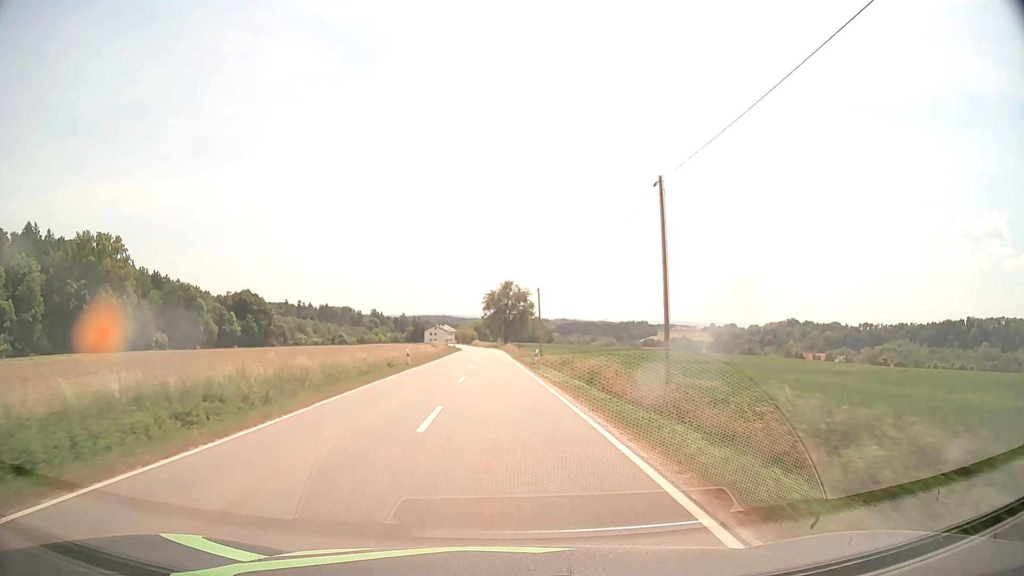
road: tertiary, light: Day
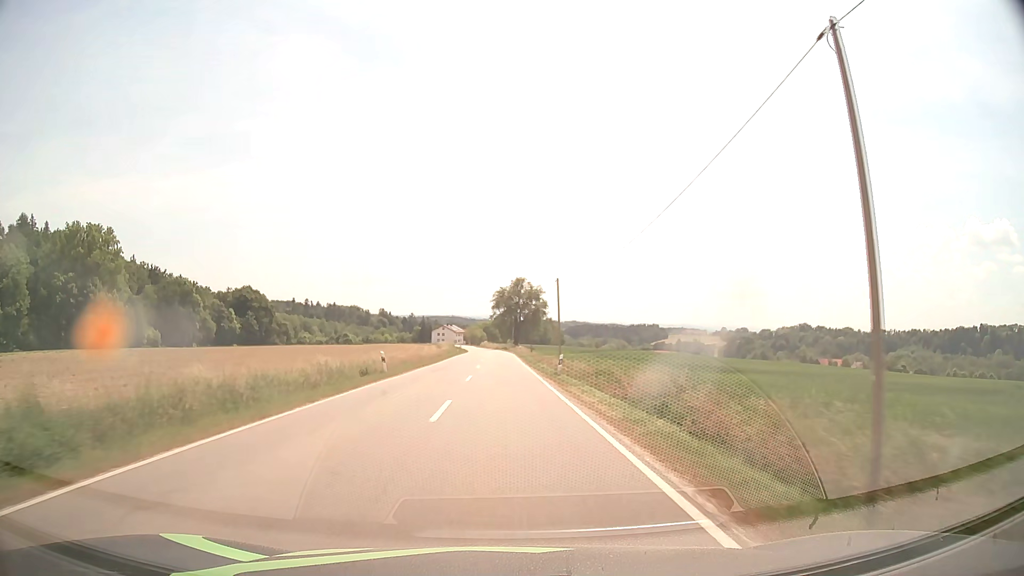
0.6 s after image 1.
(-0.1, +10.8) m; -1°
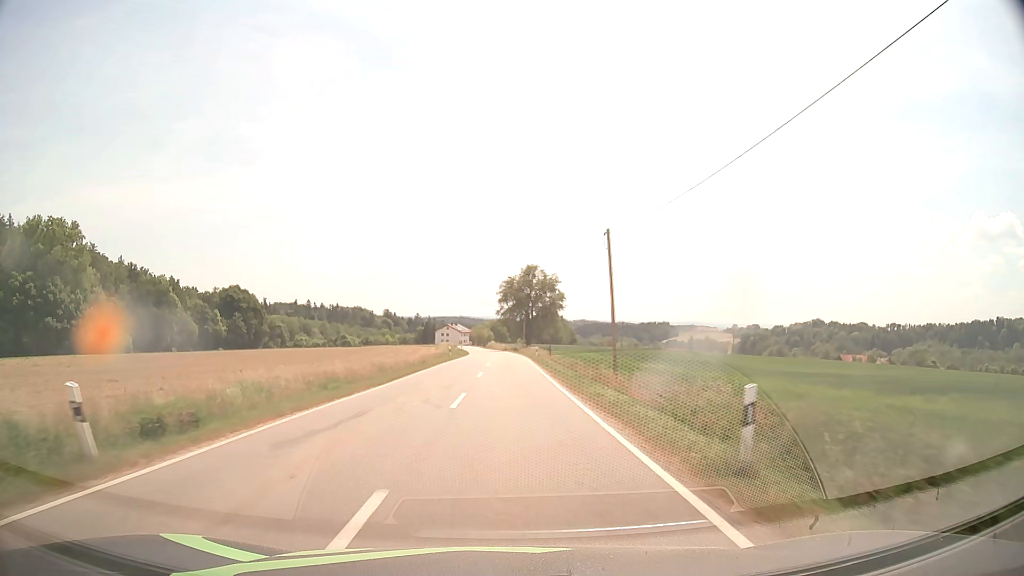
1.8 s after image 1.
(-0.2, +21.5) m; -1°
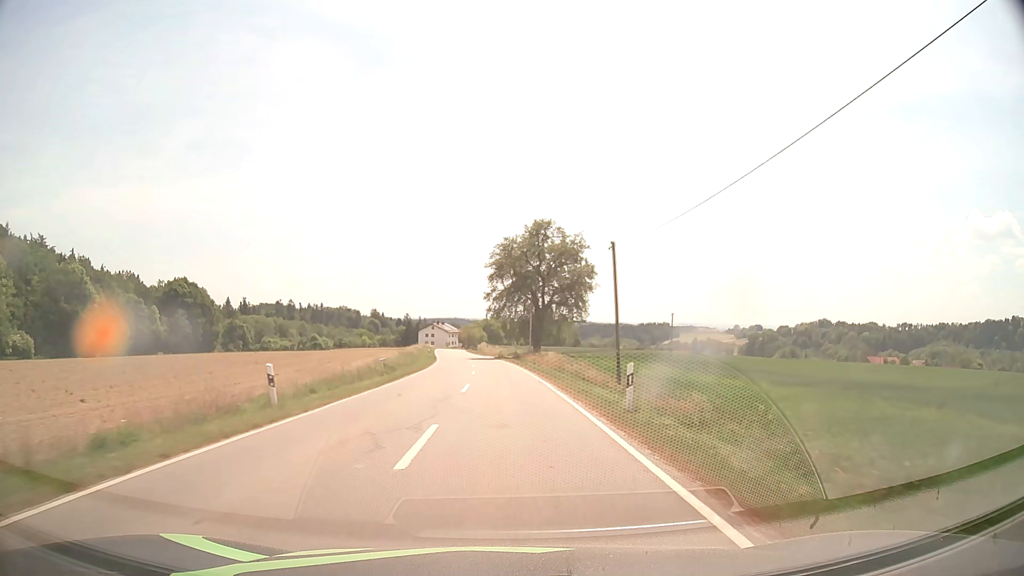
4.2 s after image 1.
(+0.2, +43.0) m; +1°
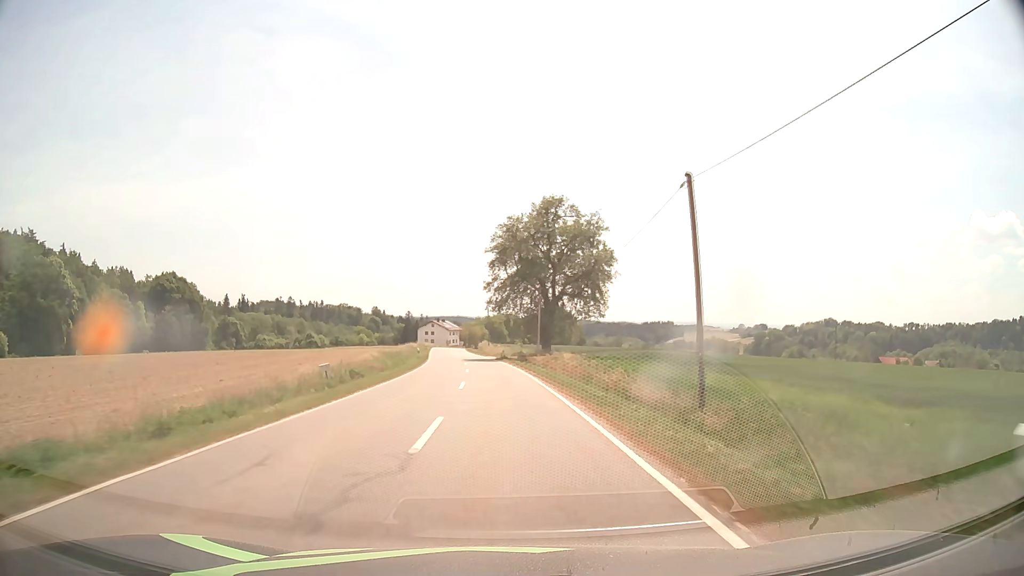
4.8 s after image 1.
(0.0, +10.7) m; 0°
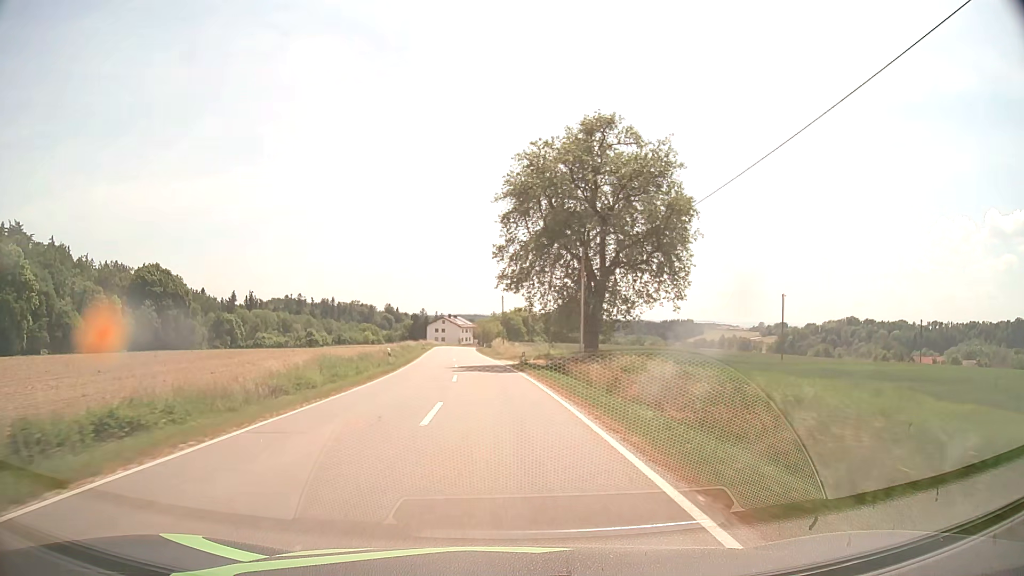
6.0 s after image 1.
(-0.2, +21.5) m; -1°
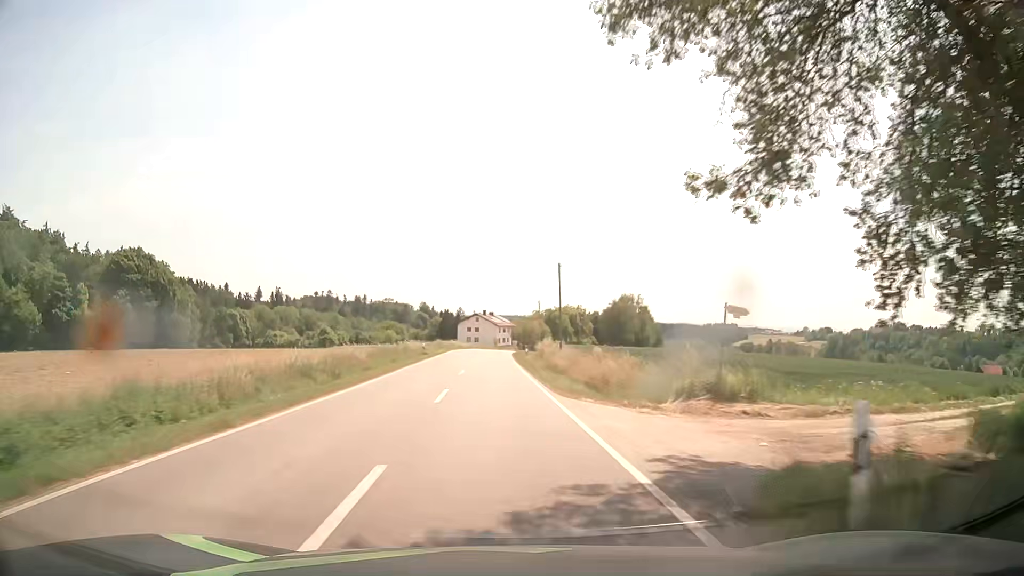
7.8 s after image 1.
(-1.1, +32.2) m; -4°
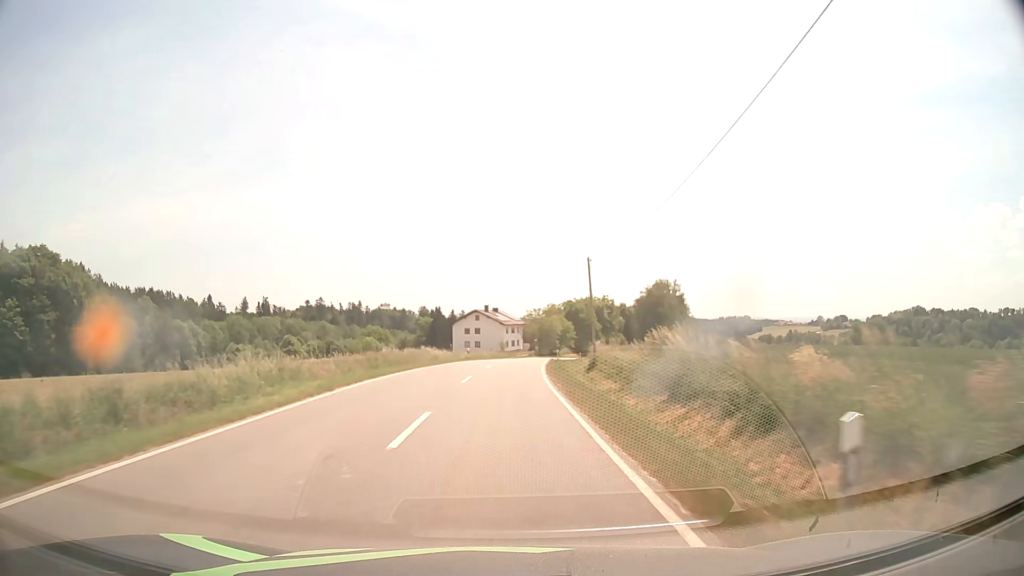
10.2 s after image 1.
(-0.5, +43.0) m; -1°
(0, +10) (0, +20) (+1, +30) (+1, +40) (+2, +50) (+2, +60) (+3, +70) (+5, +80) (+6, +90) (+8, +99) m
